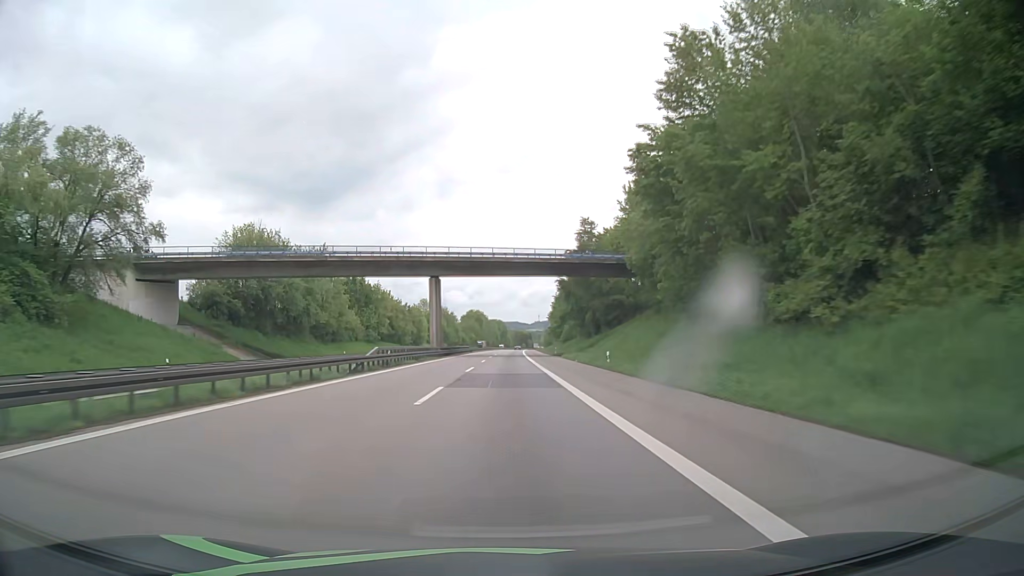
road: motorway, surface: asphalt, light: Day
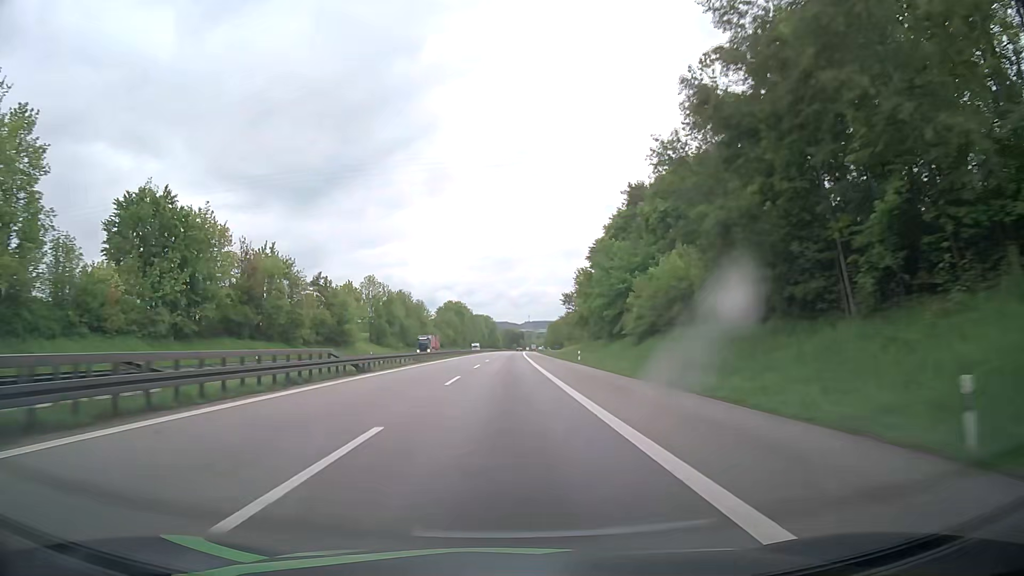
(+0.4, +82.6) m; +1°
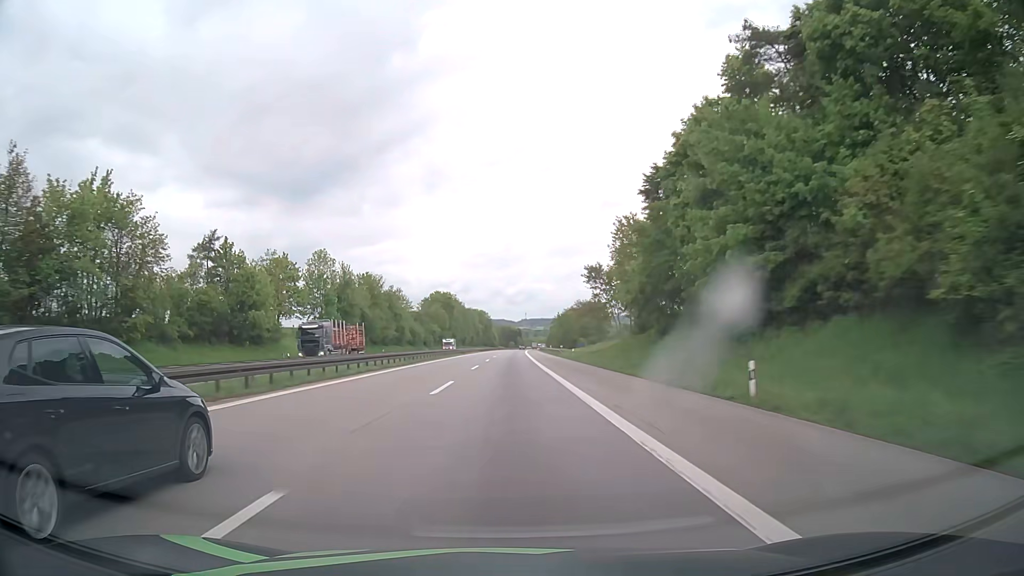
(-0.1, +41.4) m; 0°
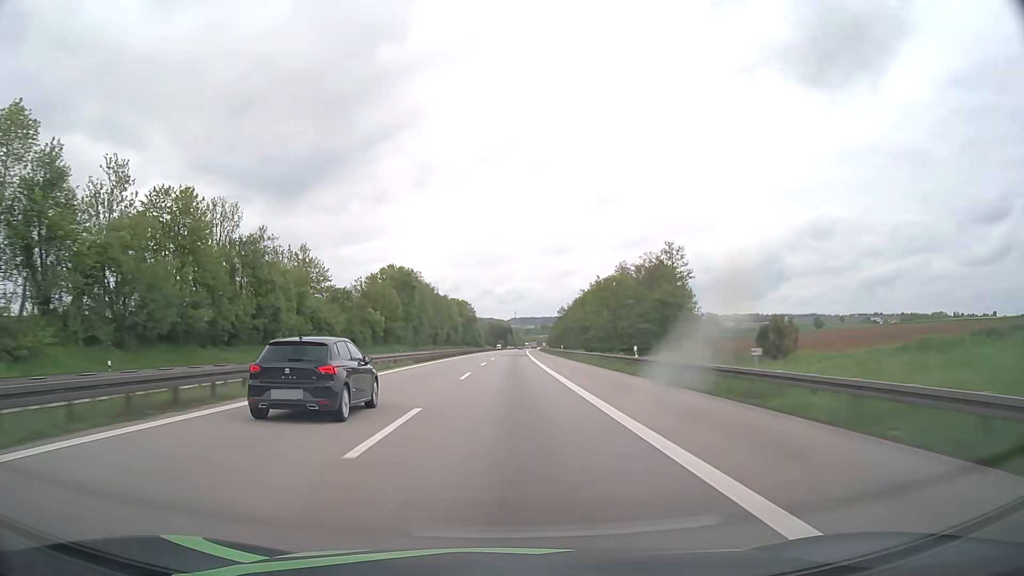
(+0.8, +82.7) m; +1°
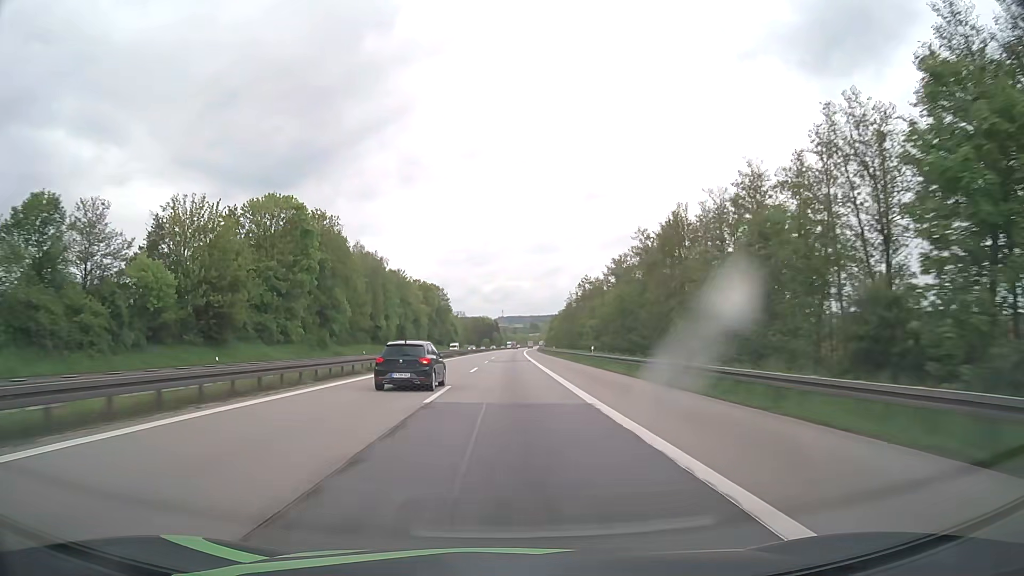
(+1.1, +82.7) m; +1°
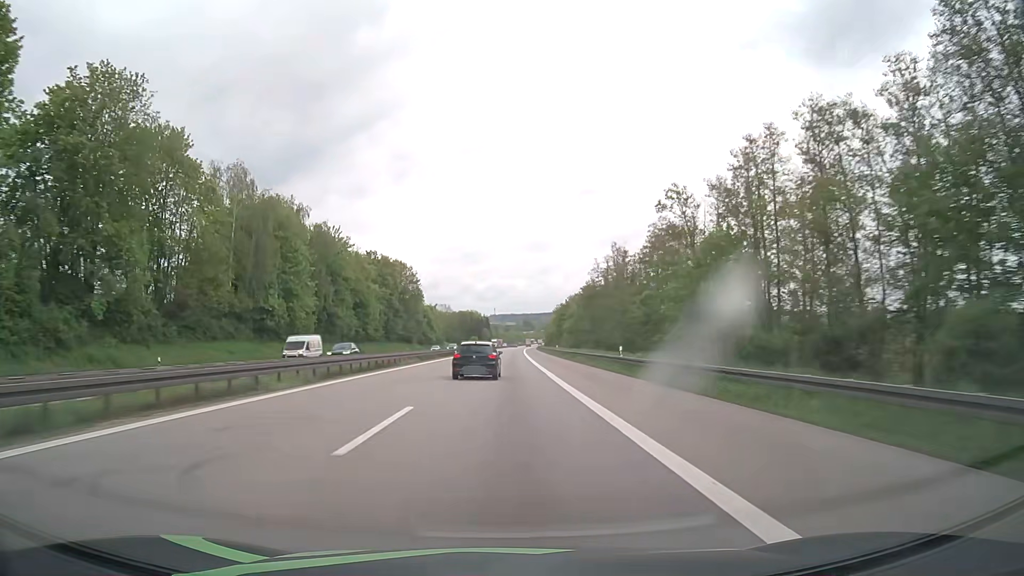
(+0.3, +62.0) m; 0°
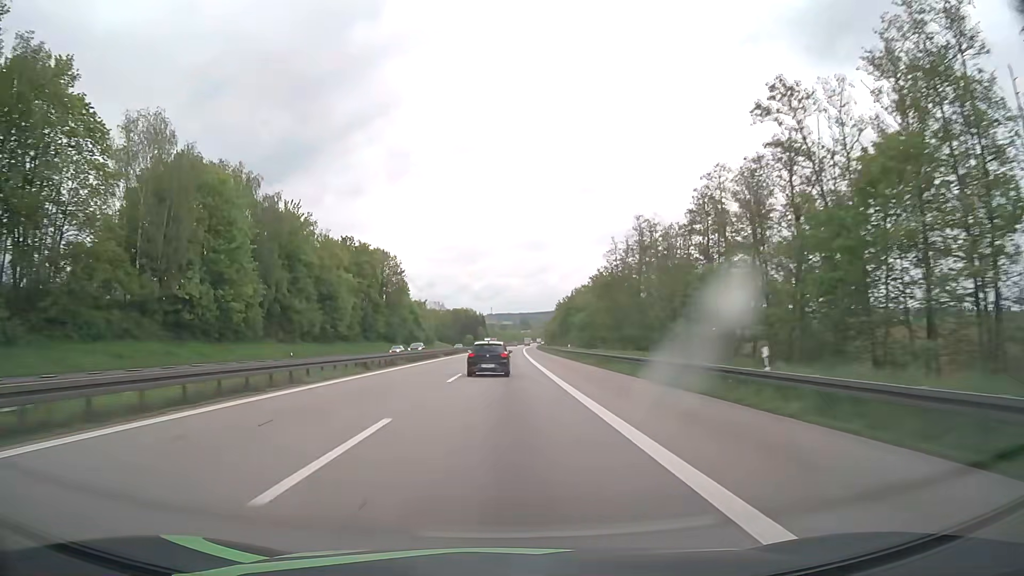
(+0.1, +20.7) m; +1°
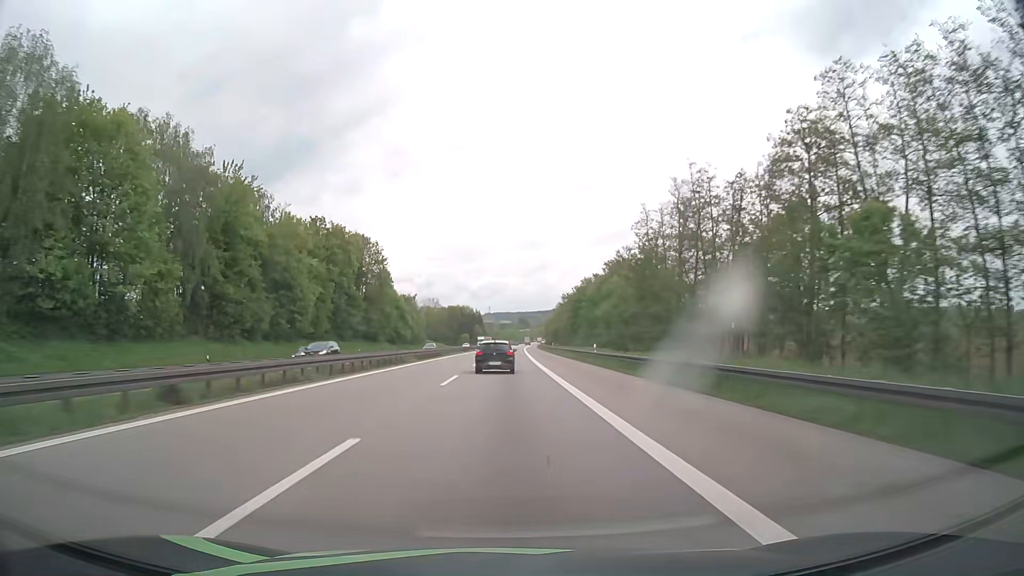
(0.0, +20.7) m; 0°
(0, +10) (0, +20) (0, +30) (0, +40) (0, +50) (0, +60) (0, +70) (+1, +80) (+1, +90) (+1, +100) m
